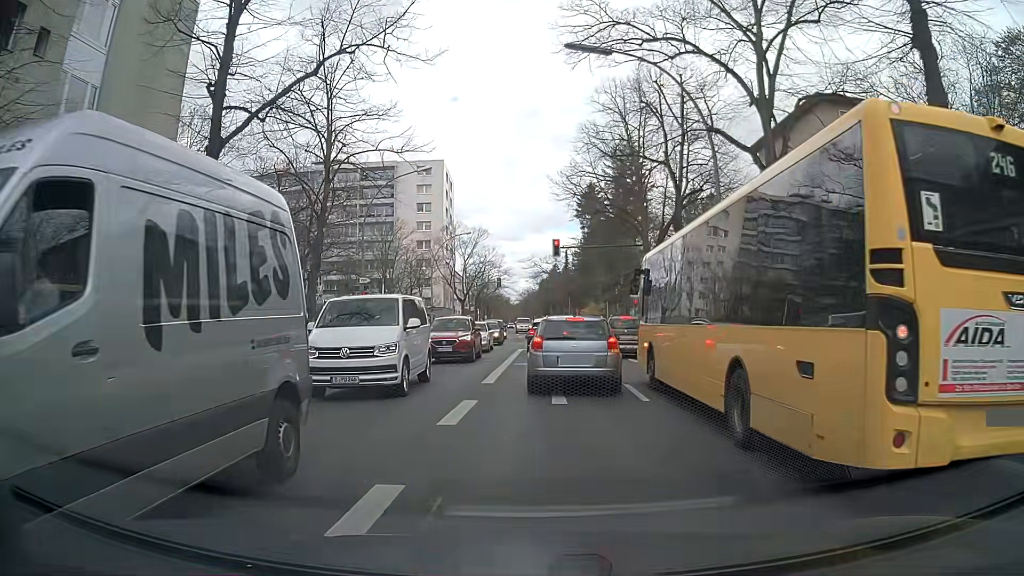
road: secondary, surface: asphalt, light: Day
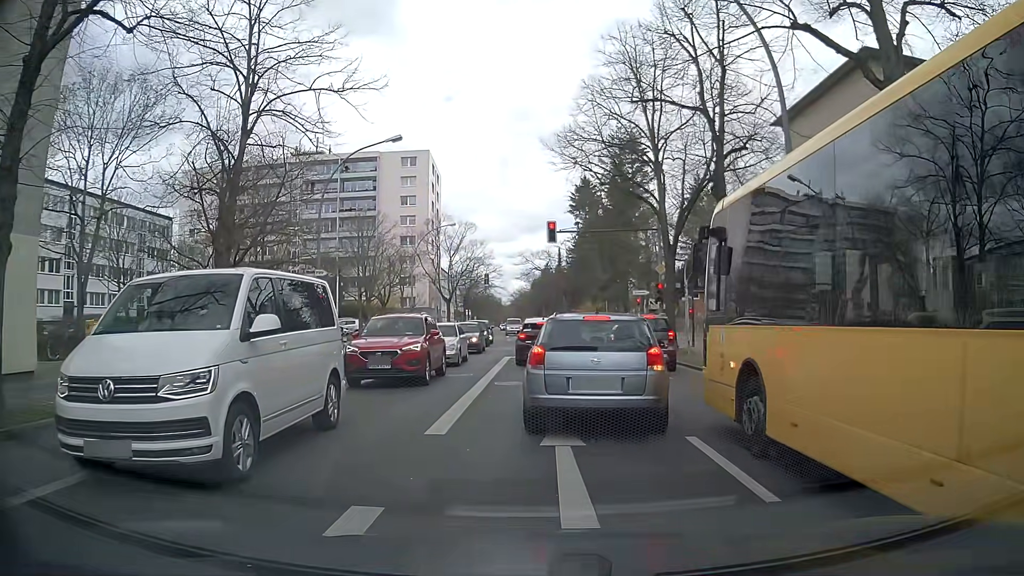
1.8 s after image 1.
(-0.1, +6.4) m; -1°
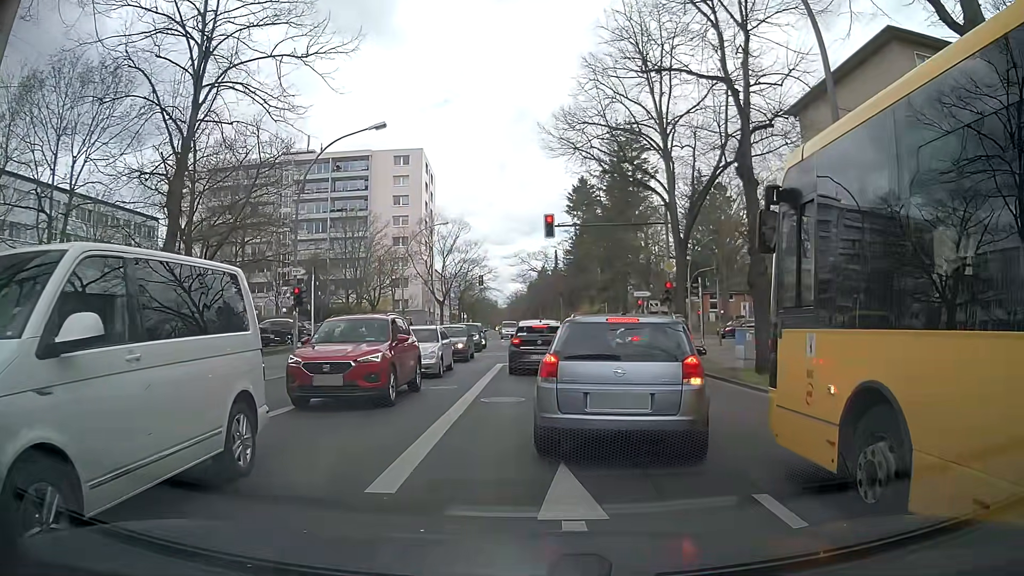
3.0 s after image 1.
(+0.1, +2.7) m; 0°
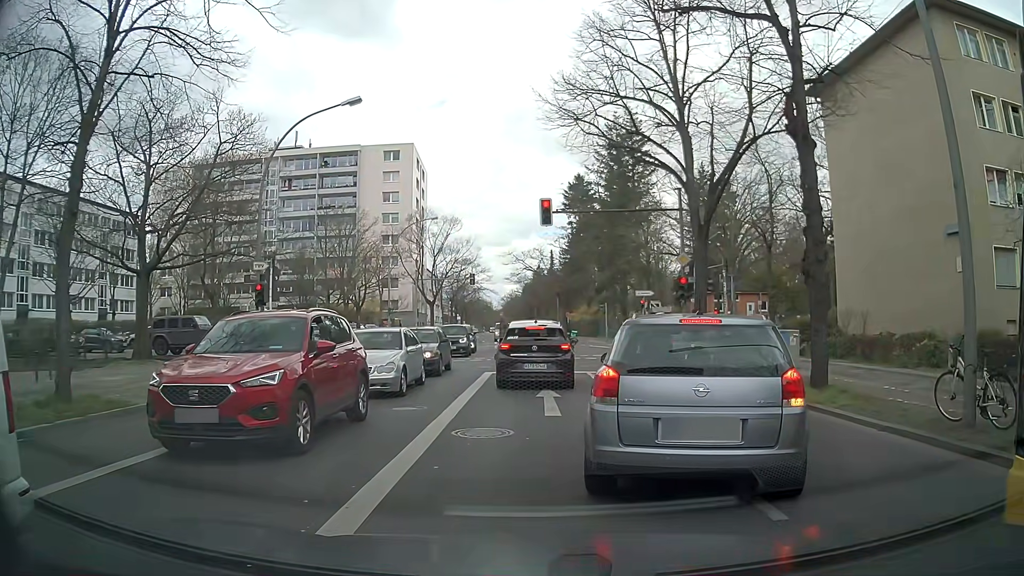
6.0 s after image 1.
(+0.1, +3.6) m; +2°
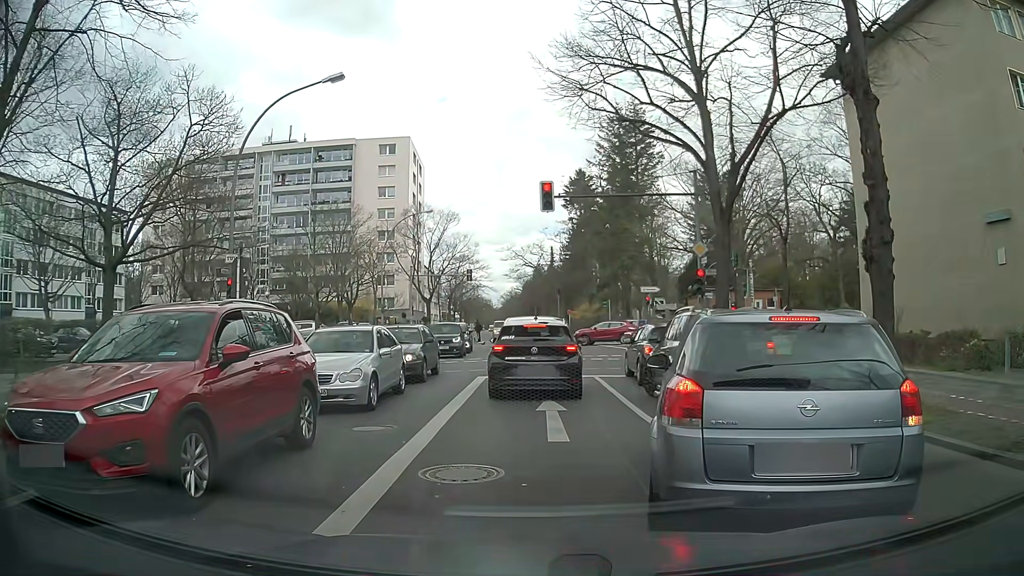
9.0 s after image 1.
(0.0, +2.5) m; 0°
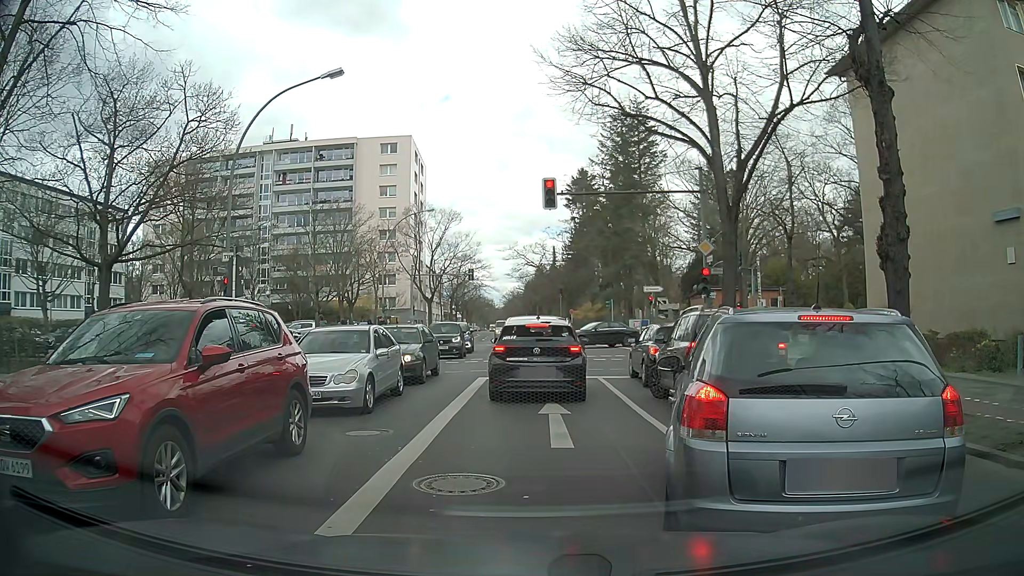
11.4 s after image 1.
(0.0, +0.5) m; 0°
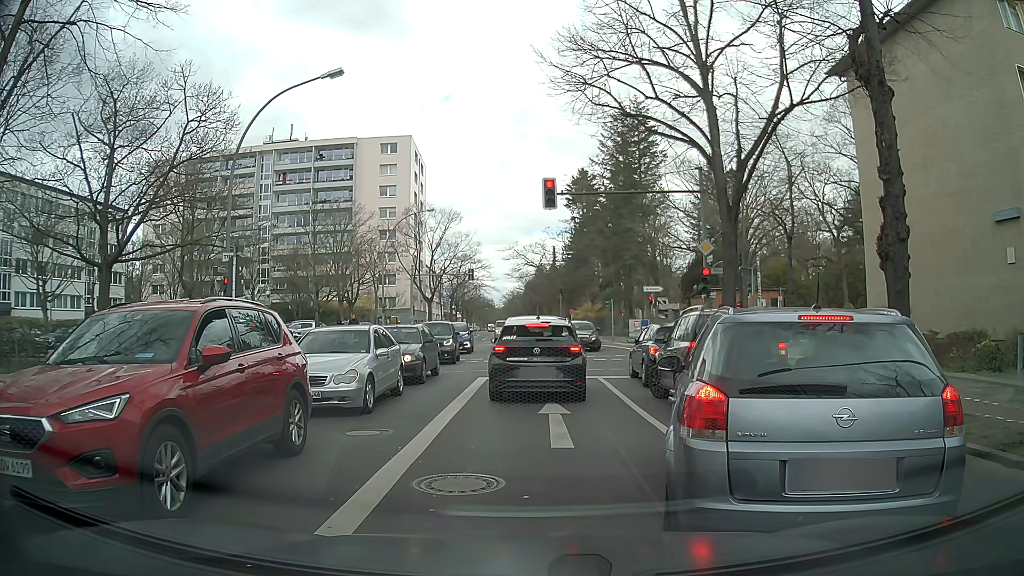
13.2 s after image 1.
(0.0, 0.0) m; 0°
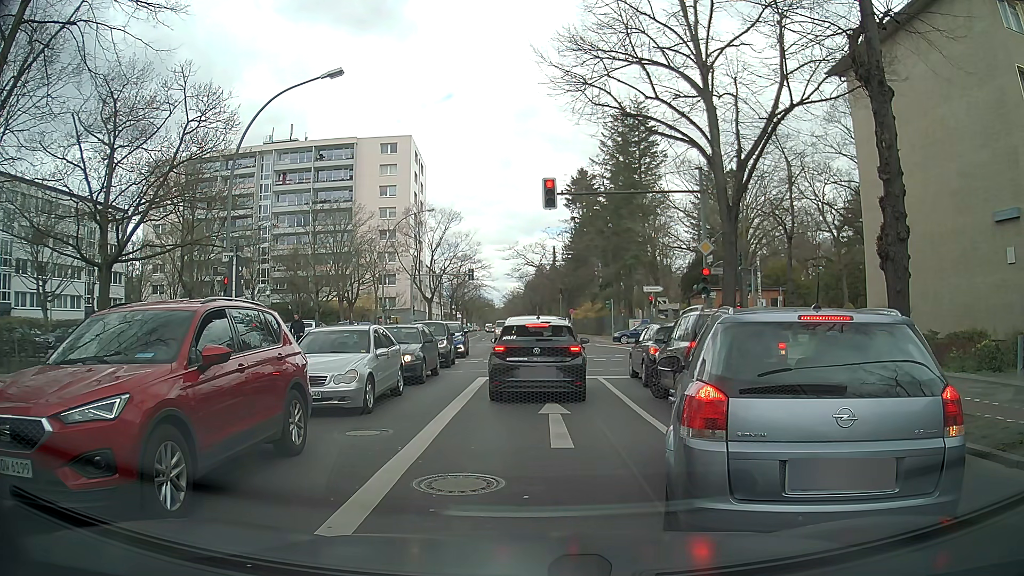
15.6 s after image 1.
(0.0, 0.0) m; 0°
